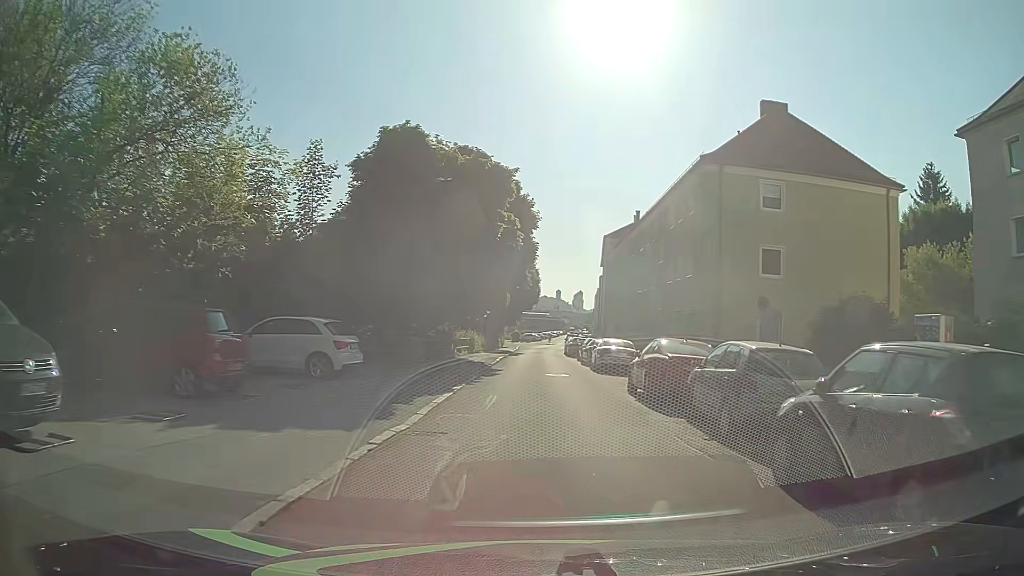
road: residential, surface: asphalt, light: Day
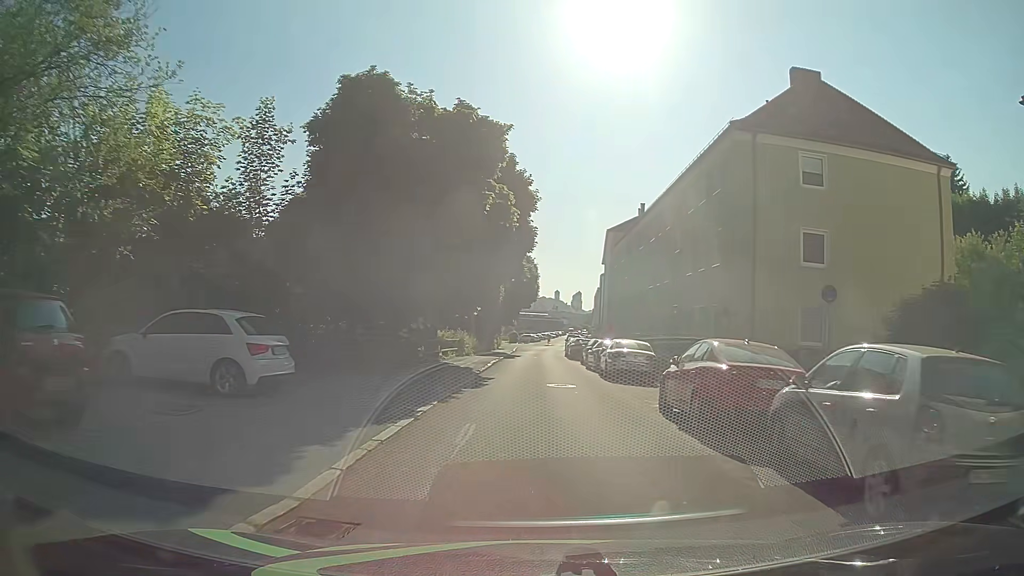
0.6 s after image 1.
(0.0, +4.7) m; 0°
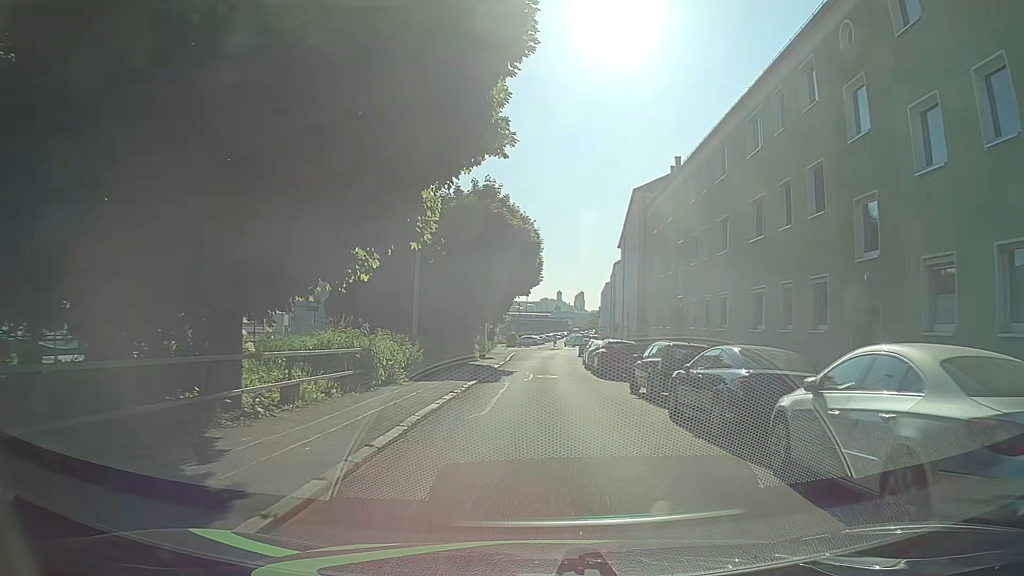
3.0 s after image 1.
(0.0, +19.4) m; 0°
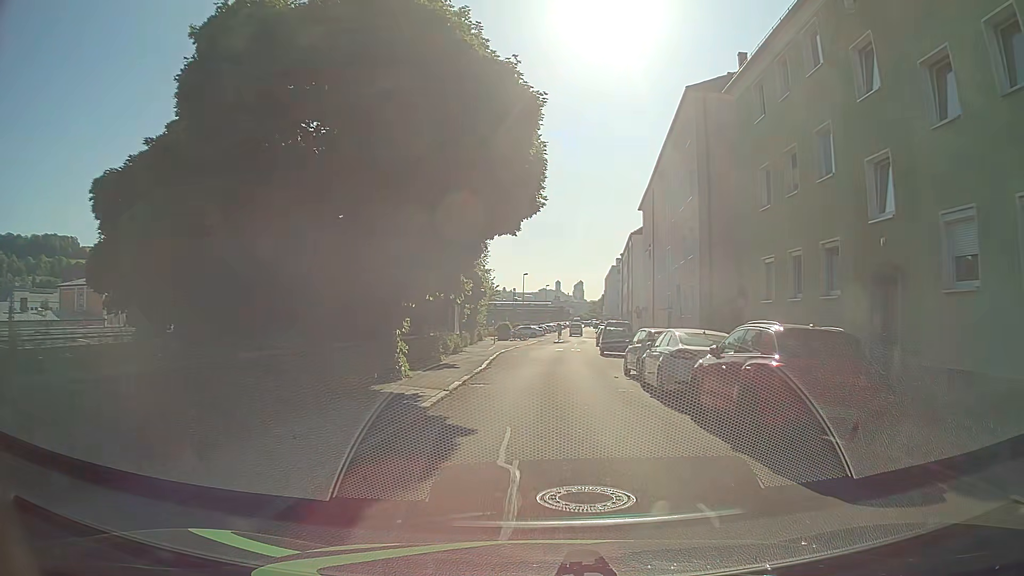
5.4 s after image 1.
(-0.2, +19.7) m; 0°
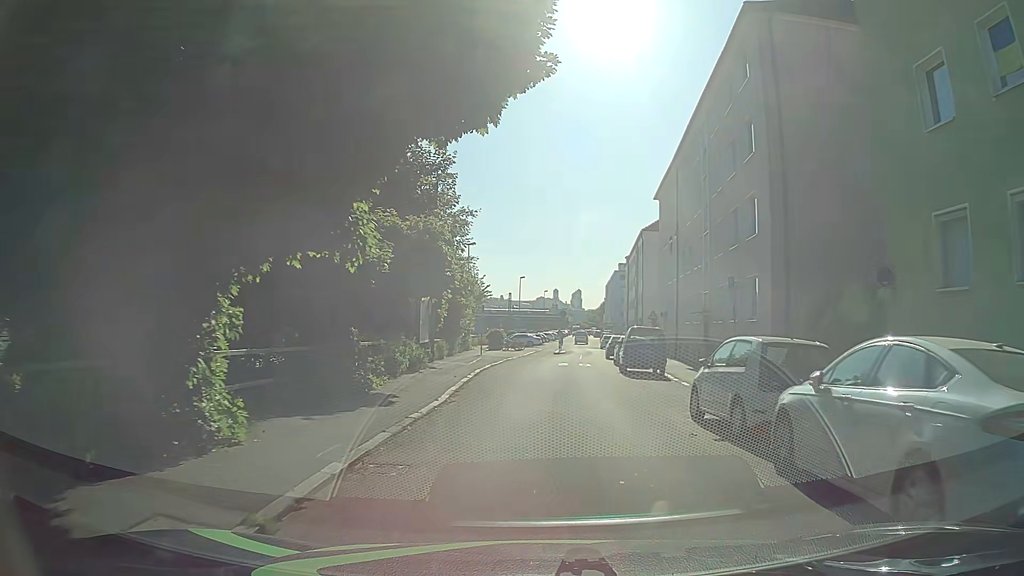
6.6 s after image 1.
(0.0, +9.8) m; -1°
(0, +10) (+1, +20) (+2, +30) (+3, +40) (+4, +50) (+5, +60) (+6, +70) (+6, +80) (+7, +90) (+8, +100) m
